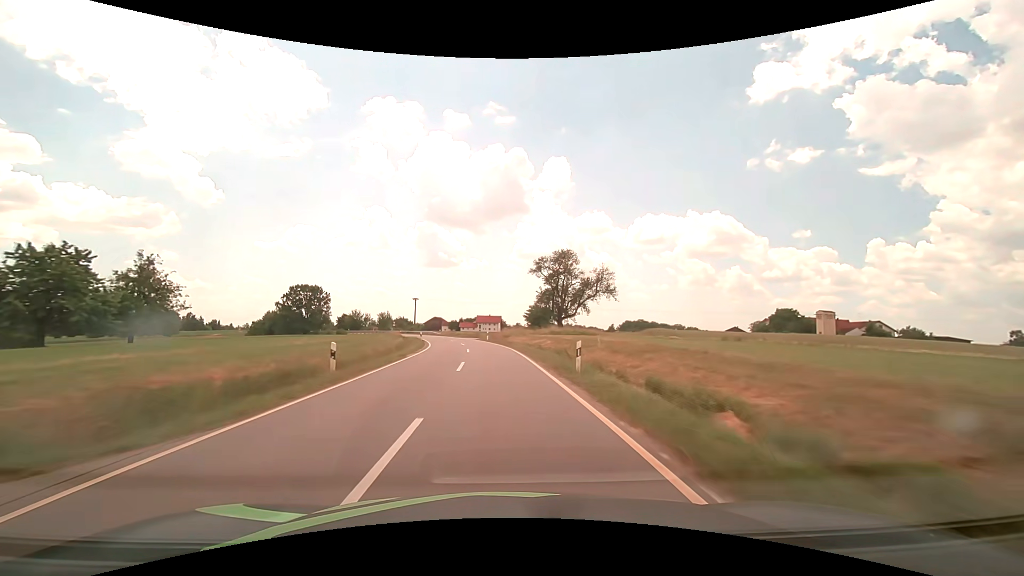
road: tertiary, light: Day
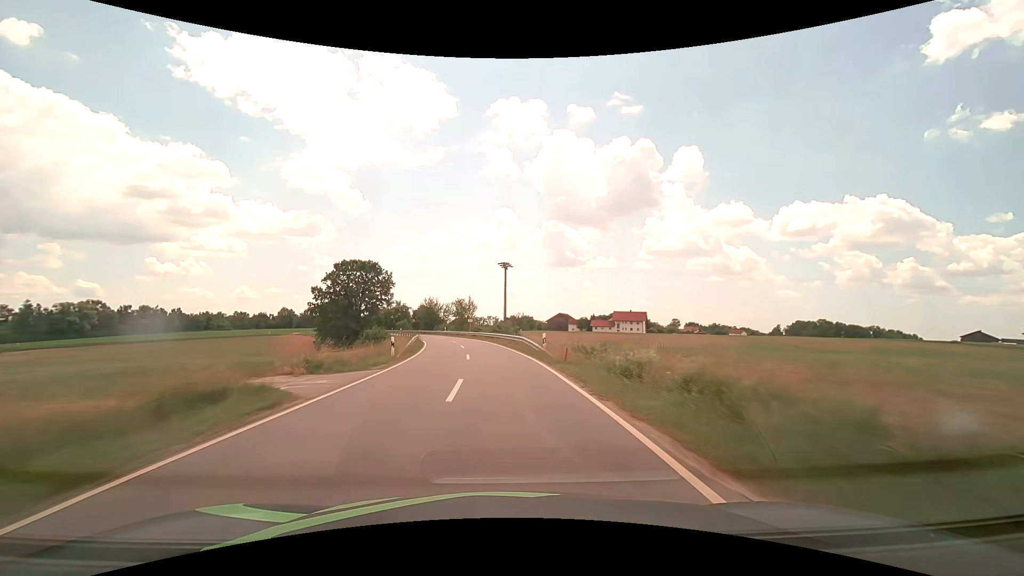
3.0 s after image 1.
(-7.5, +66.8) m; -15°
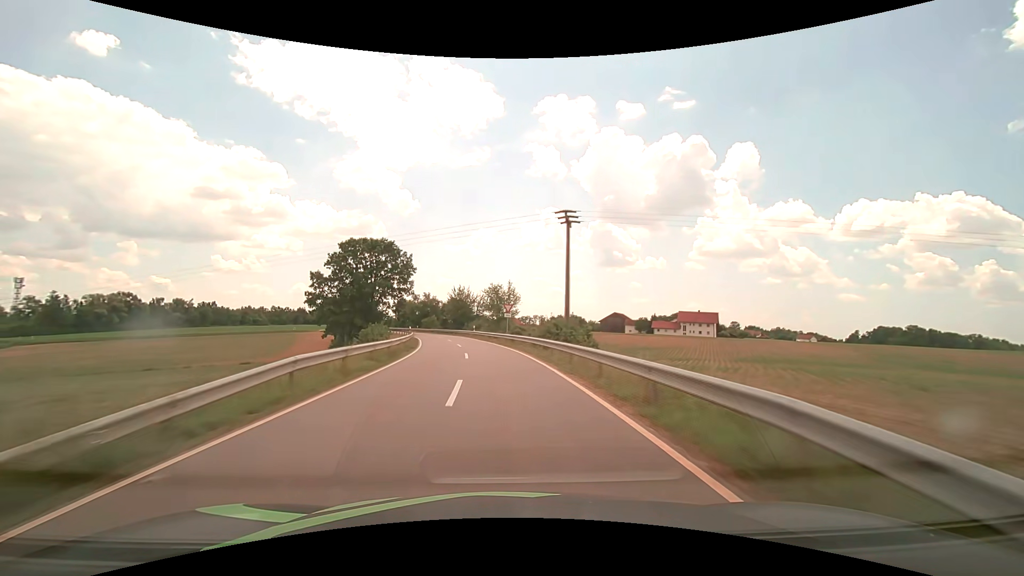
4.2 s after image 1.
(-1.1, +25.0) m; -5°
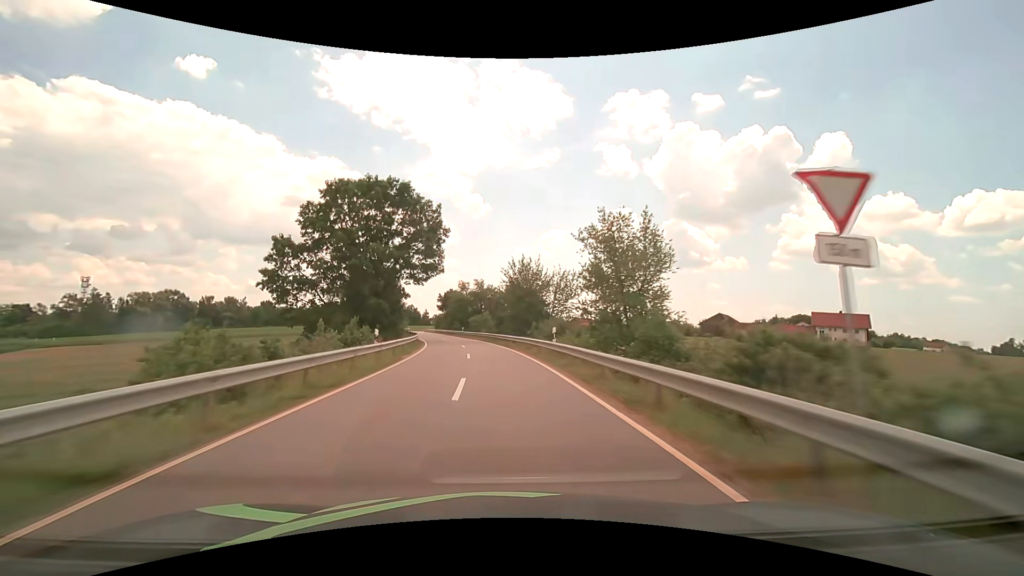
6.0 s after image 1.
(-2.6, +35.5) m; -8°
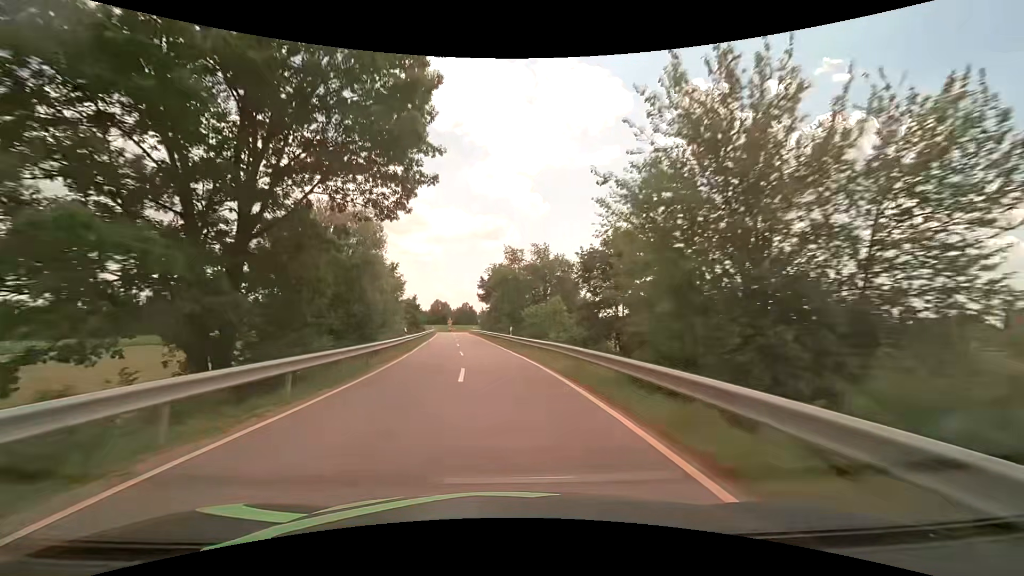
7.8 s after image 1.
(-2.0, +33.3) m; -7°
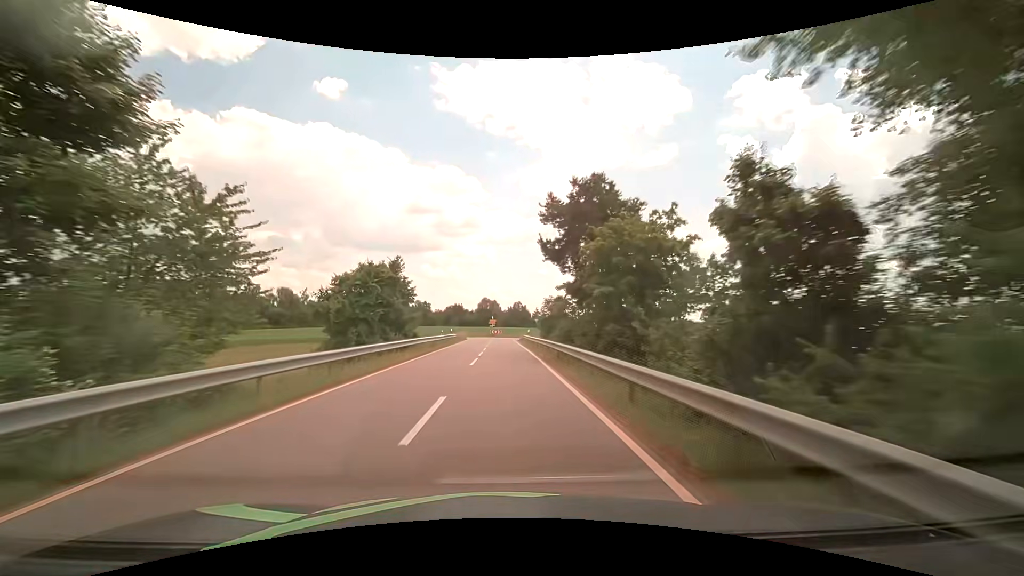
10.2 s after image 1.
(-2.9, +41.1) m; -7°
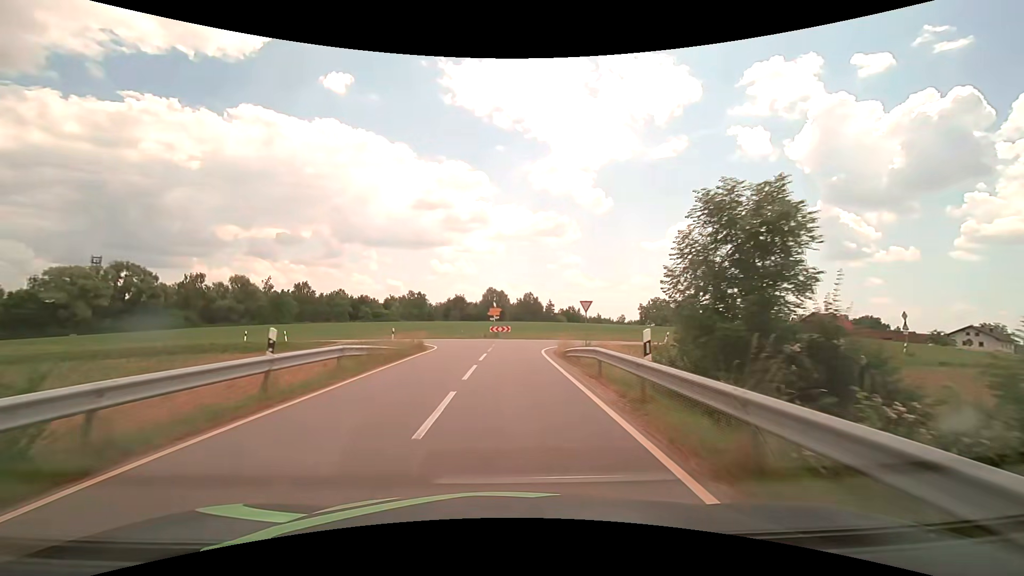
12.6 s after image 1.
(-0.2, +35.7) m; -1°
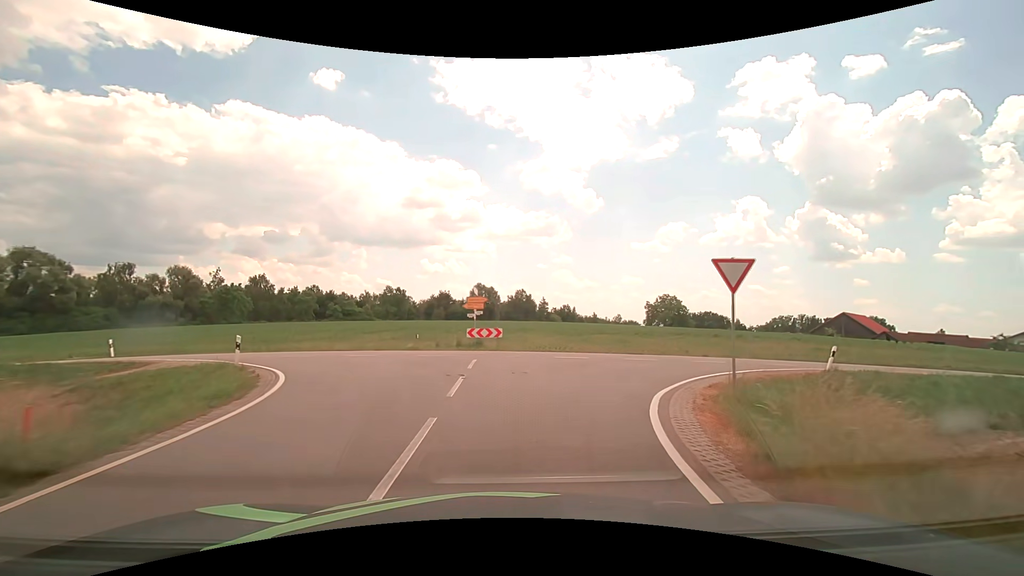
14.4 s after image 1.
(0.0, +20.1) m; +1°
(+1, +10) (+6, +18) (+14, +24) (+24, +26) (+34, +27) (+44, +29) (+54, +31) (+63, +34) (+72, +38) (+81, +43) m
